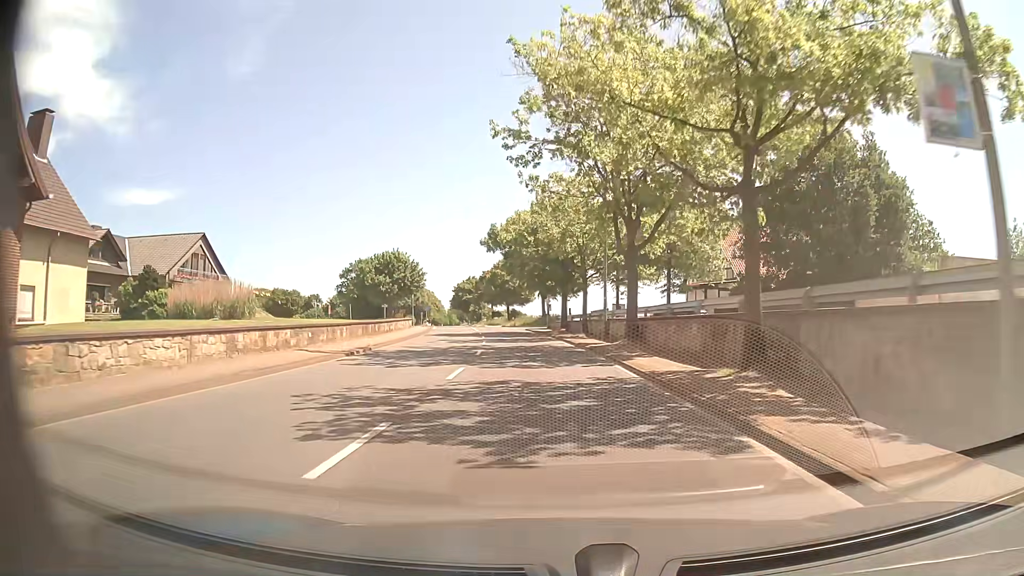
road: primary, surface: asphalt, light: Day
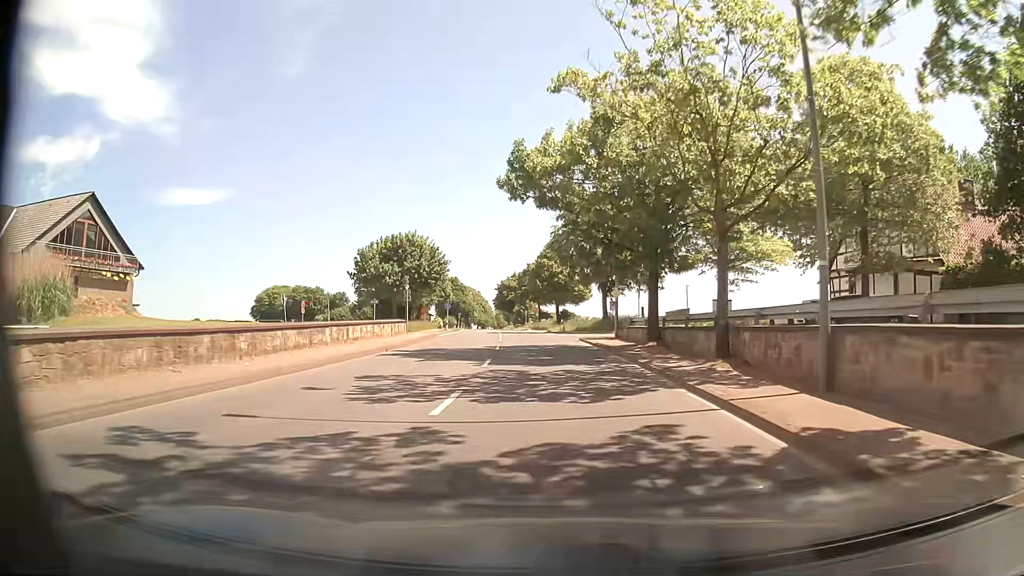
(-1.2, +23.4) m; -5°
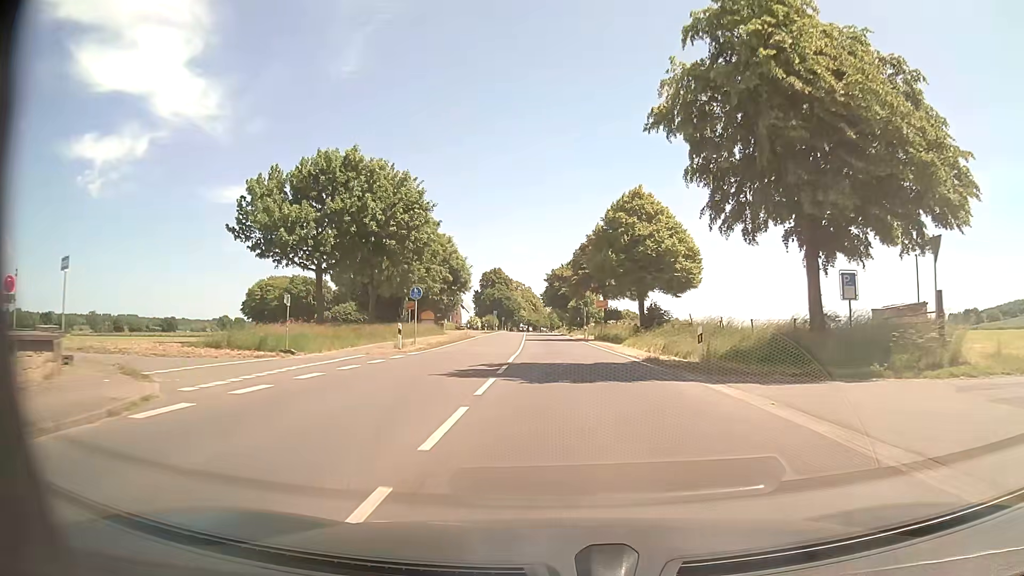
(-1.6, +39.0) m; -5°
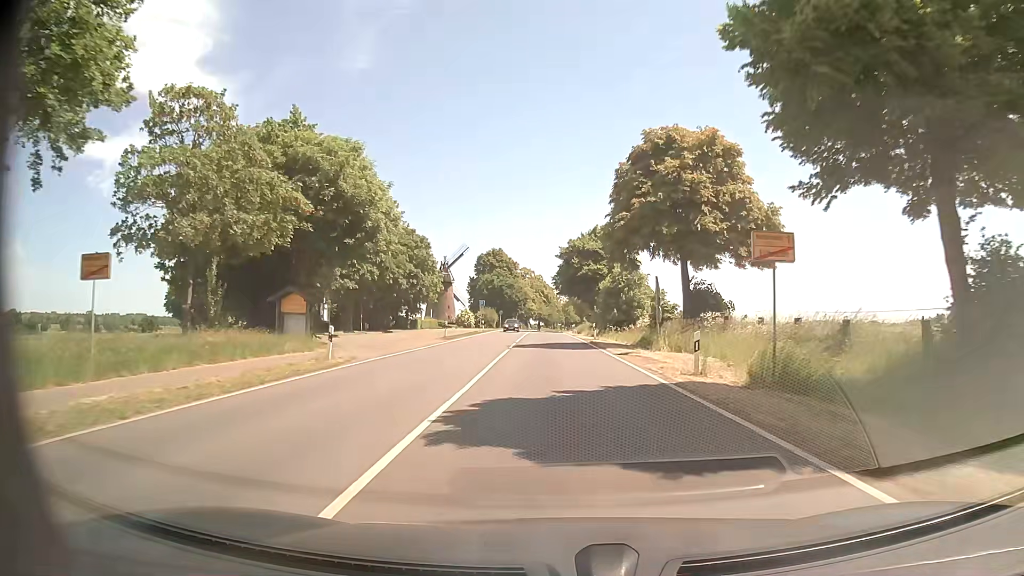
(-0.4, +39.9) m; -1°
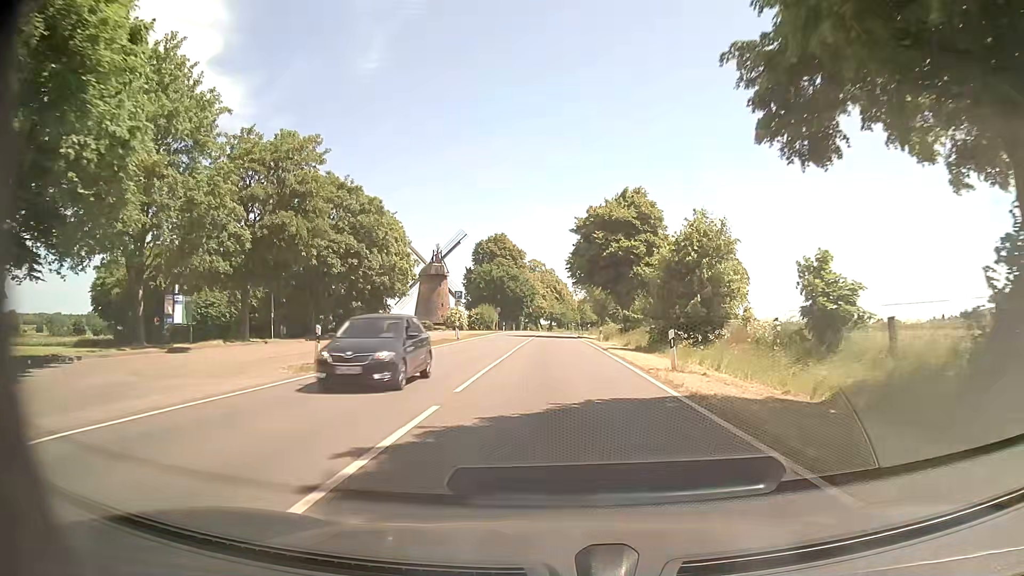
(-0.3, +26.5) m; -1°
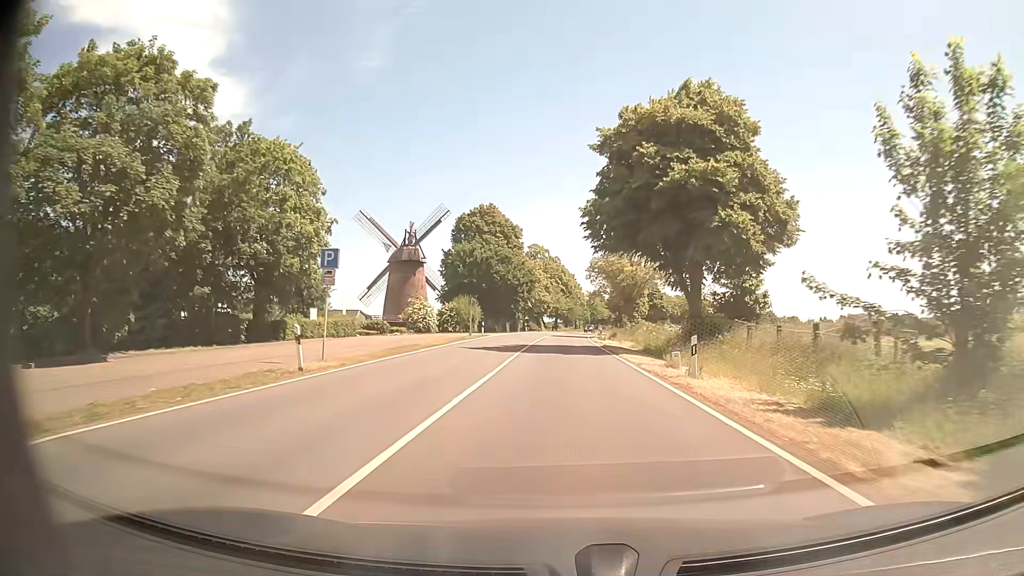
(-0.3, +29.8) m; 0°
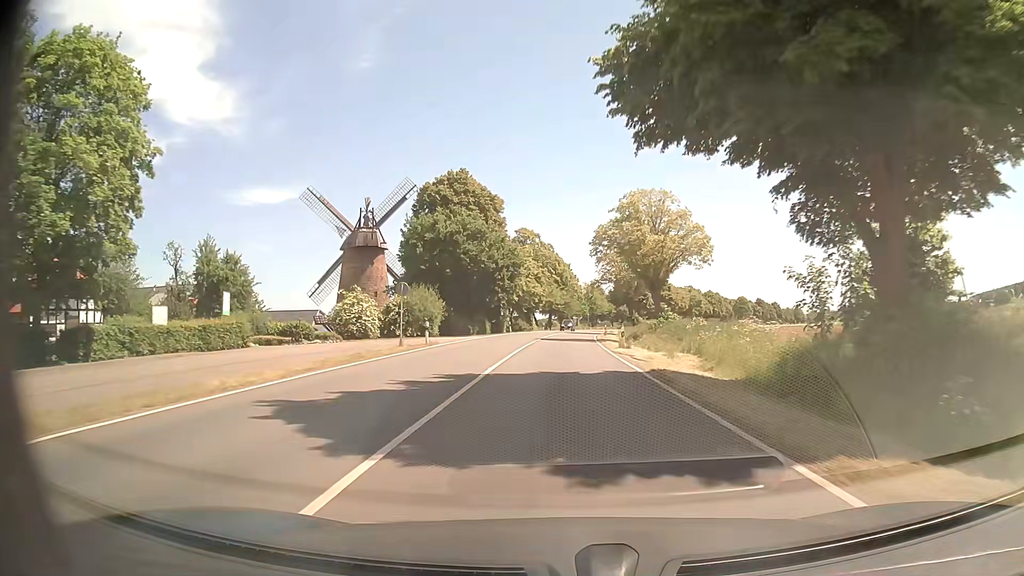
(+0.1, +21.6) m; 0°
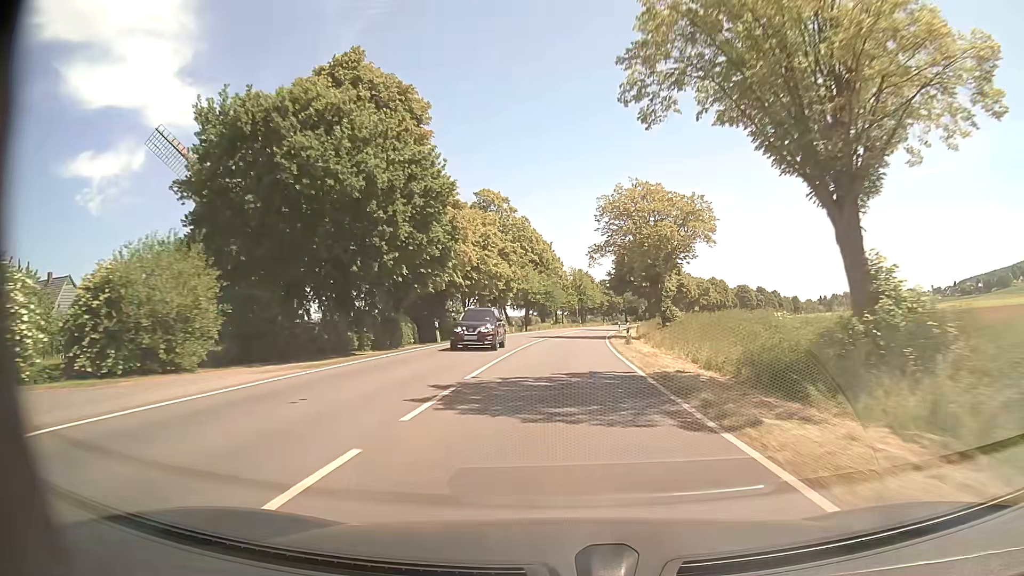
(+0.4, +34.8) m; +2°
(0, +10) (0, +20) (+1, +30) (+1, +40) (+2, +50) (+3, +60) (+4, +70) (+5, +80) (+7, +90) (+8, +100) m
